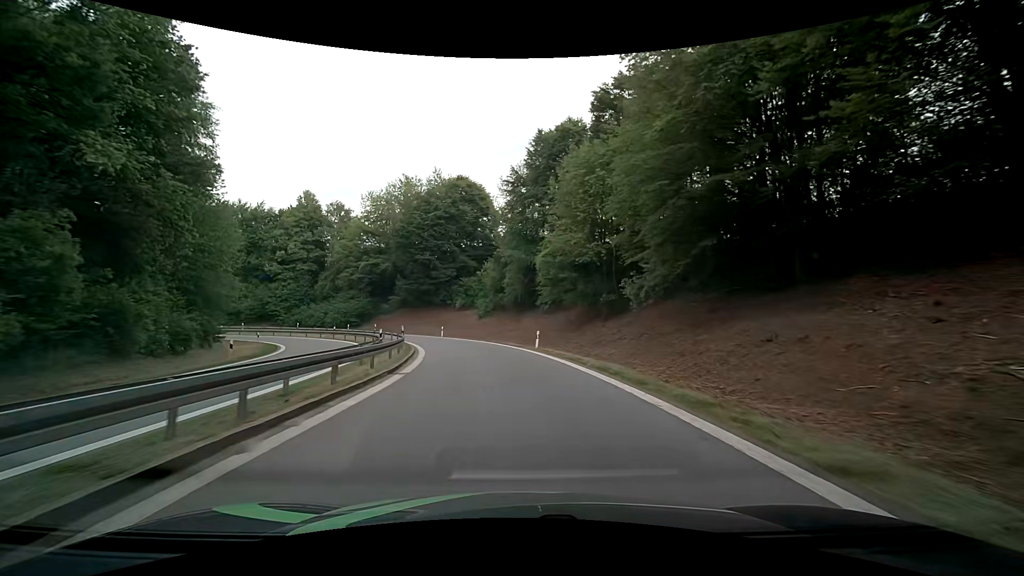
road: motorway_link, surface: asphalt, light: Day
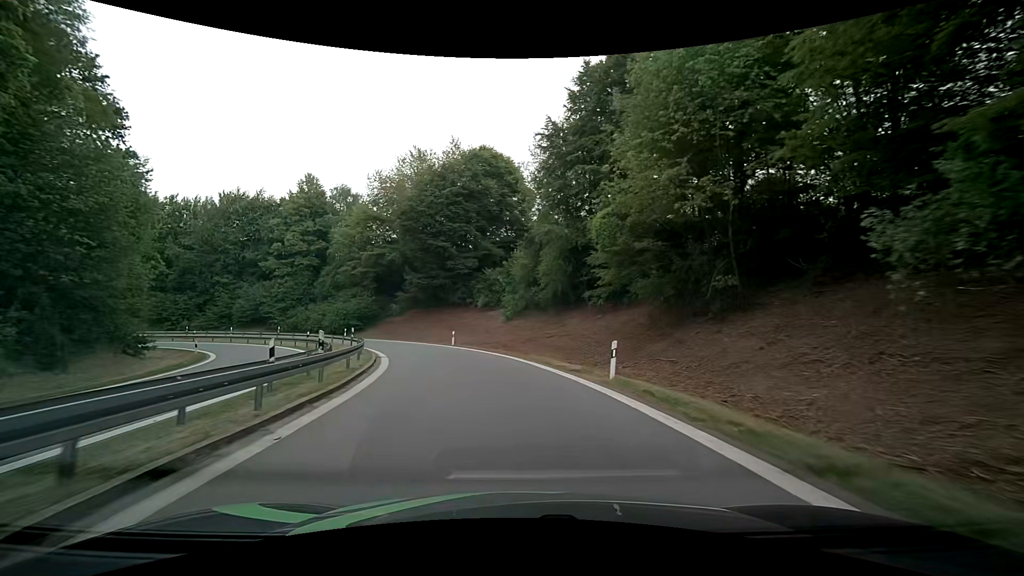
(-0.3, +14.9) m; -3°
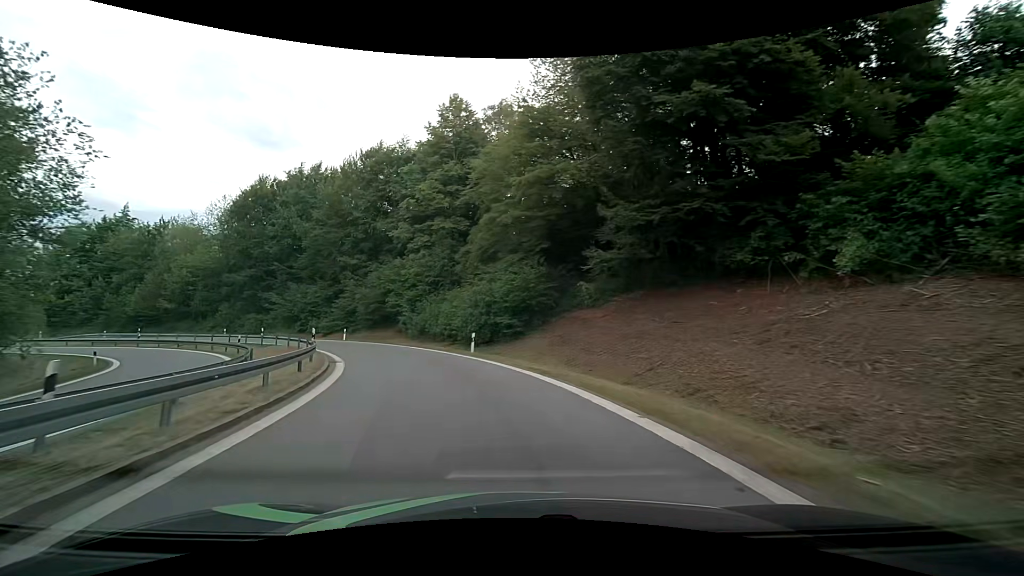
(-6.5, +34.7) m; -23°
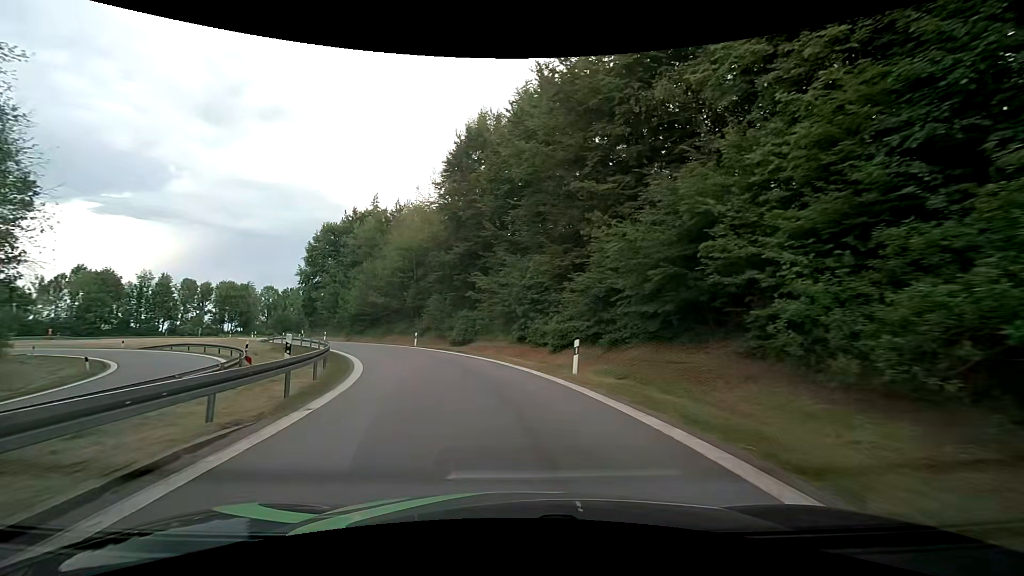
(-8.8, +32.0) m; -31°
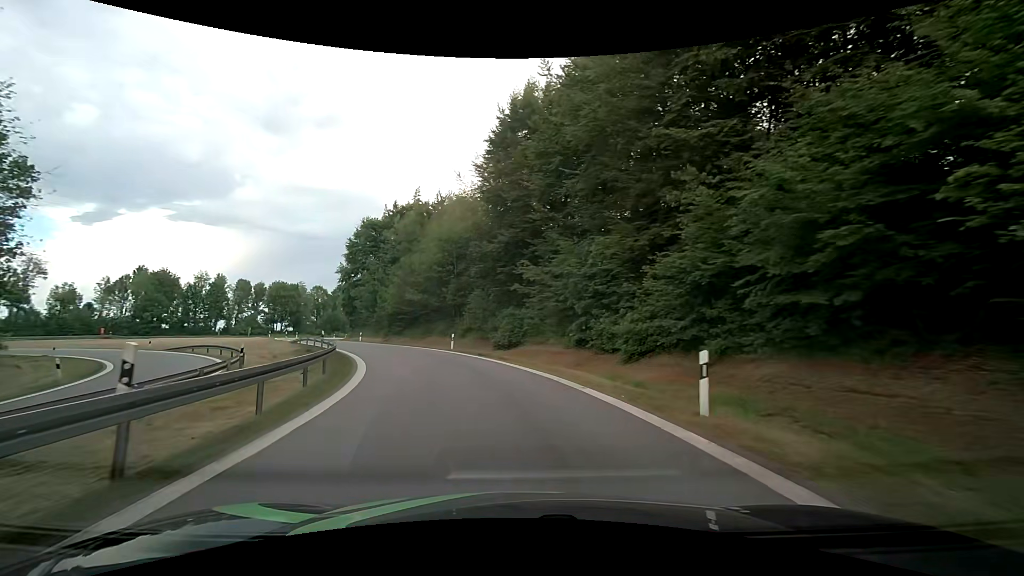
(-0.3, +6.5) m; -6°
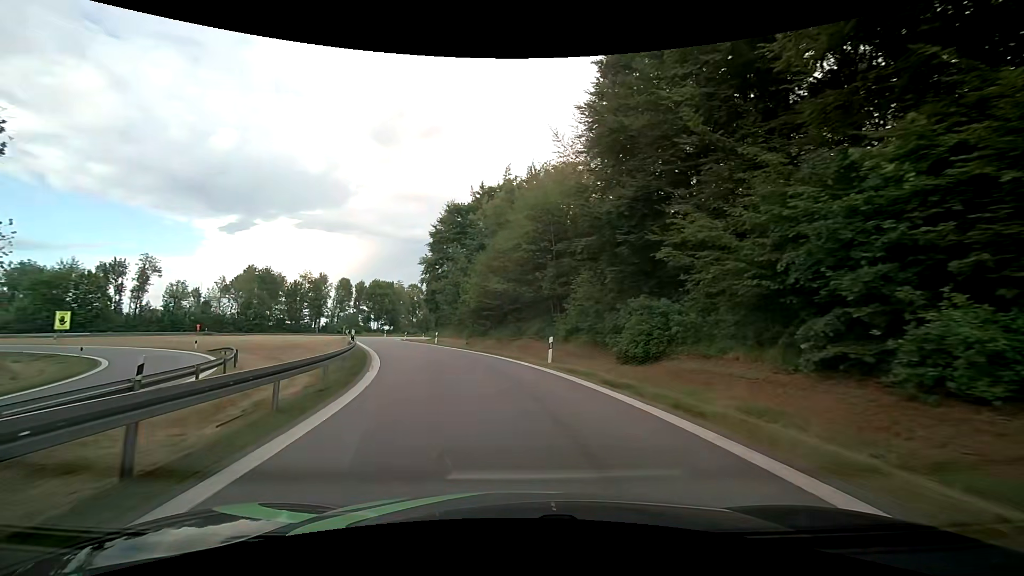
(-1.4, +12.9) m; -12°
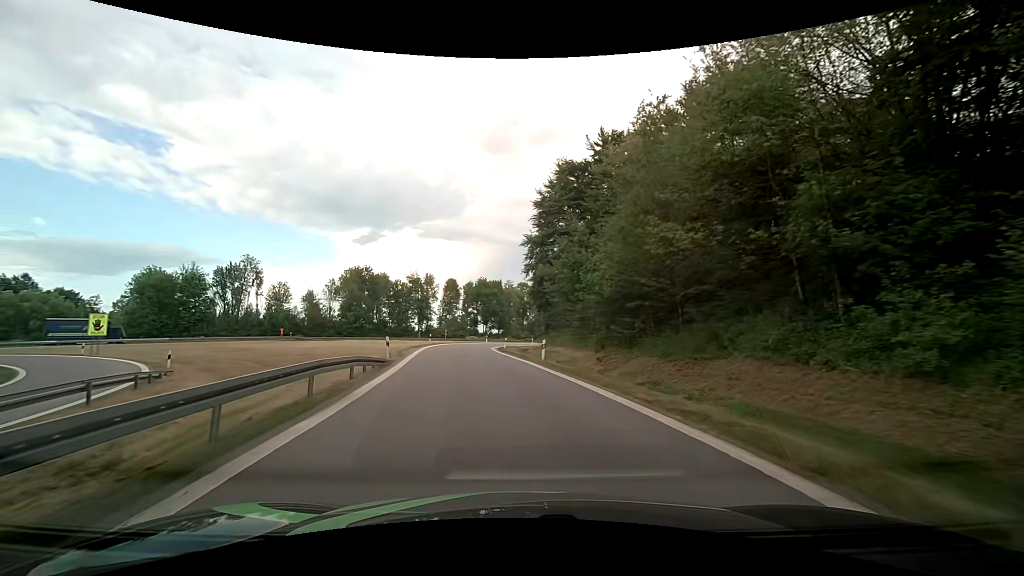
(-2.3, +19.3) m; -13°
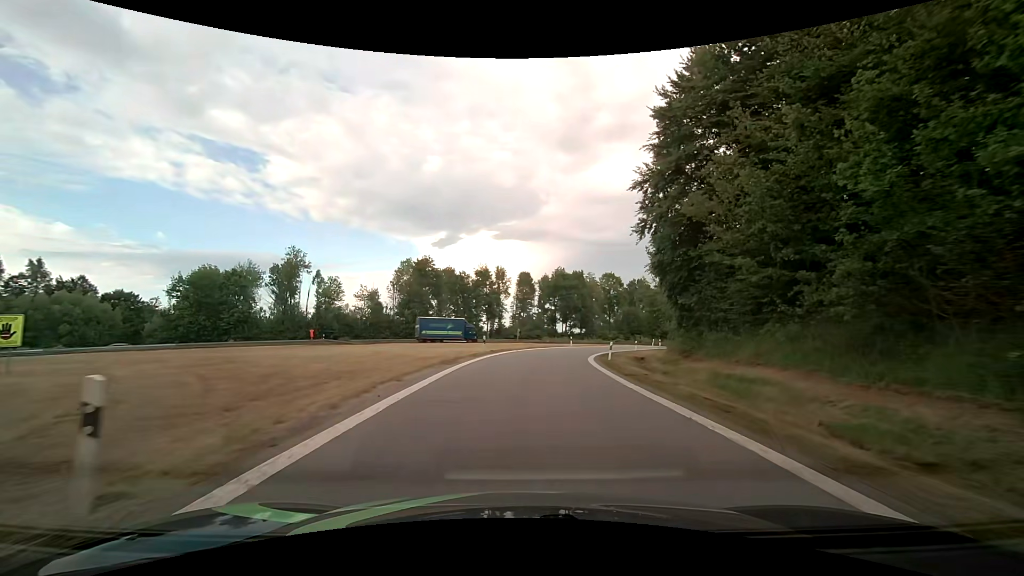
(-1.9, +19.9) m; -9°
(0, +10) (0, +20) (+1, +30) (+3, +40) (+6, +49) (+10, +59) (+15, +67) (+21, +75) (+28, +82) (+36, +89) m
